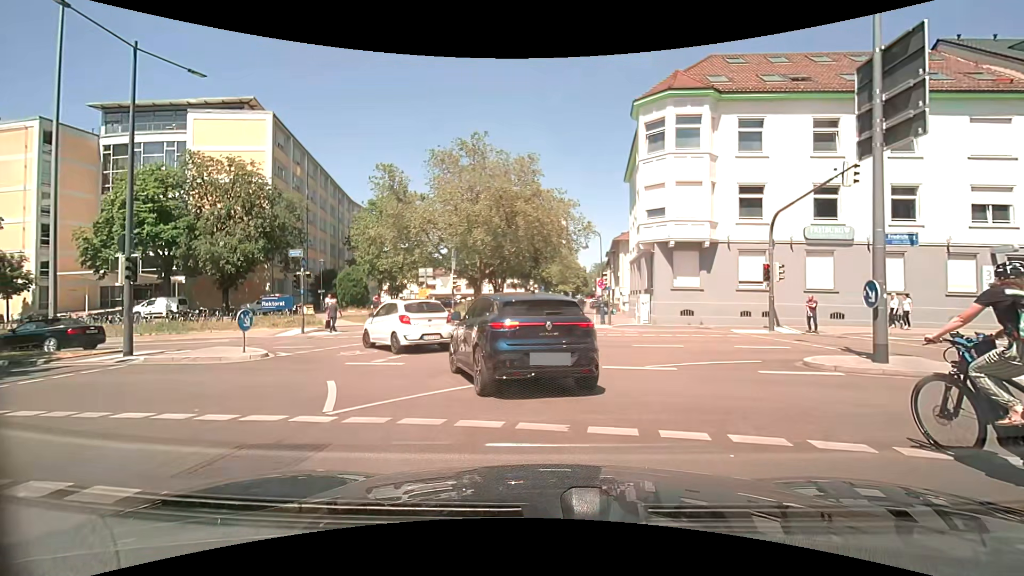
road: residential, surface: asphalt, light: Day
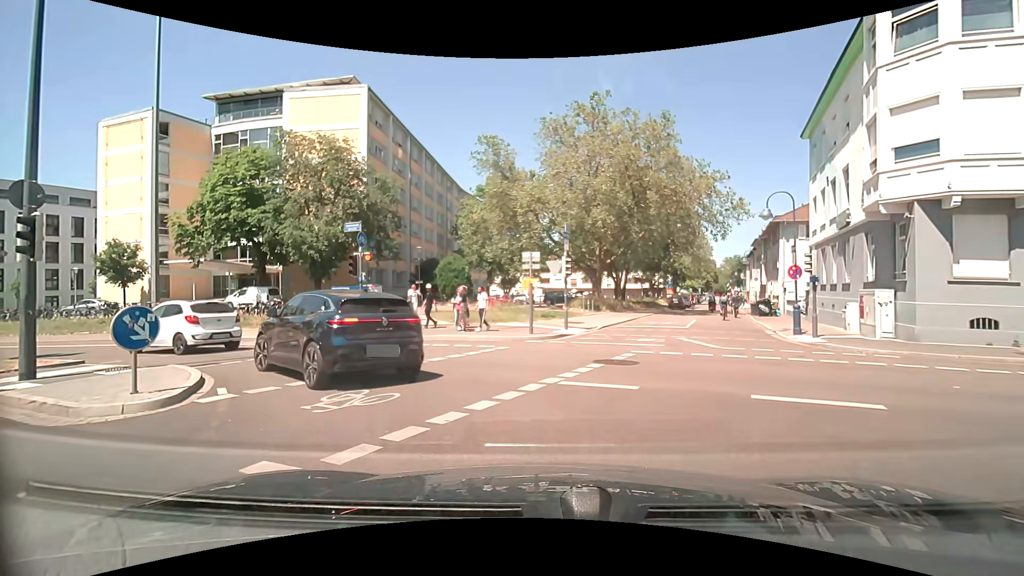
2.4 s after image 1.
(-0.9, +8.4) m; -14°
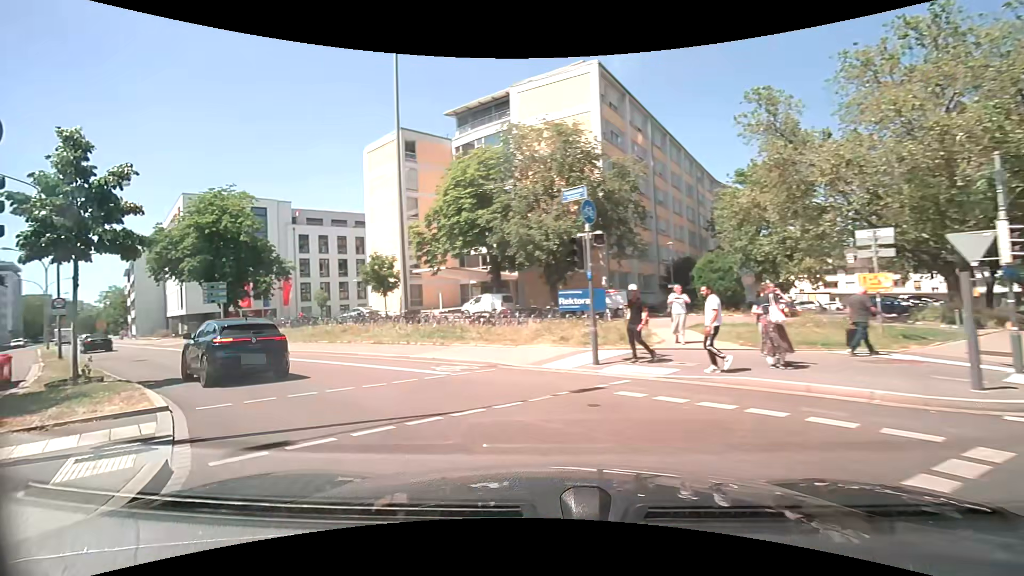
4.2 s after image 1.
(-1.5, +7.9) m; -27°
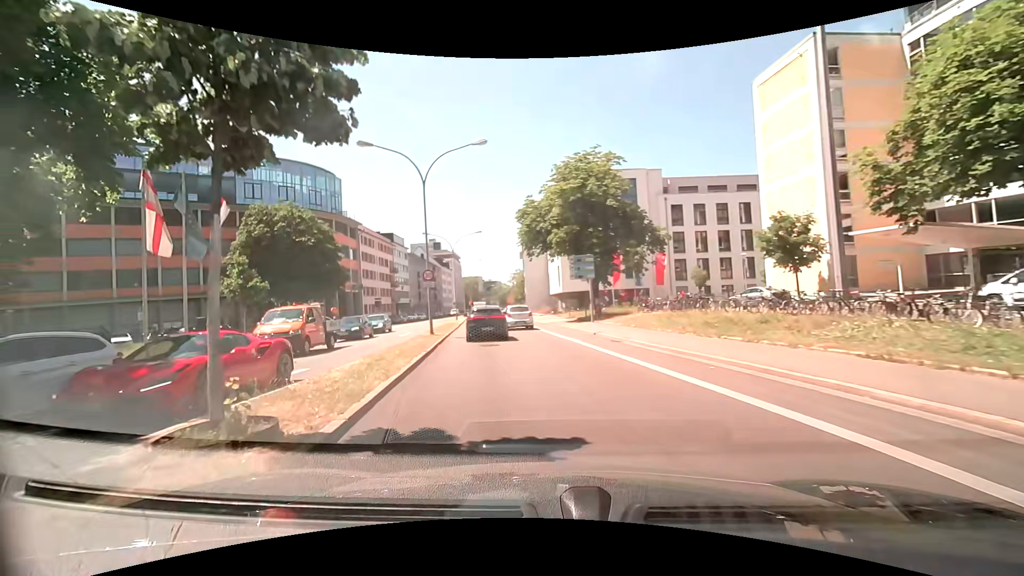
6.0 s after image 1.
(-4.5, +10.4) m; -40°
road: primary
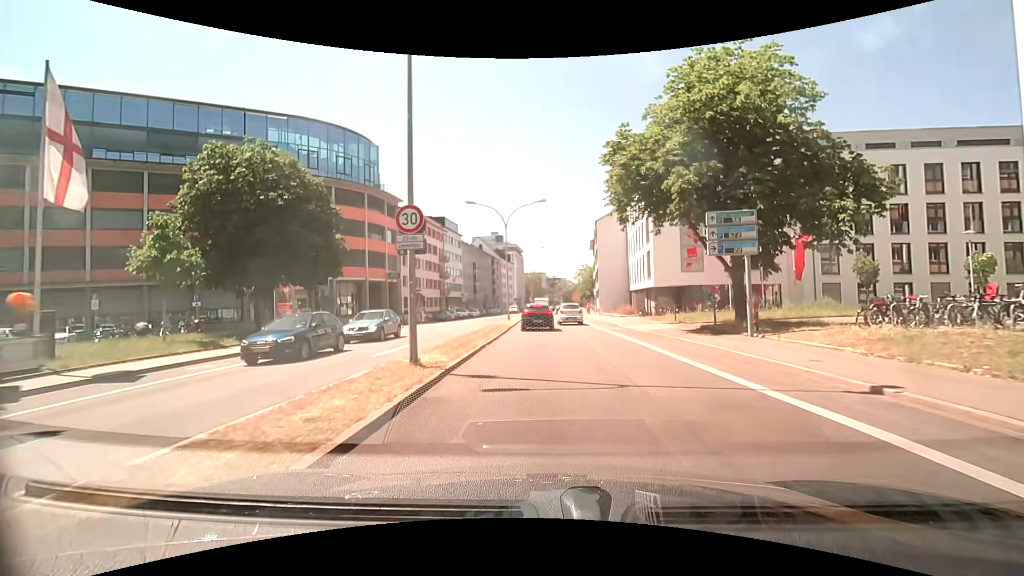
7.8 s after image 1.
(-1.4, +15.1) m; -7°
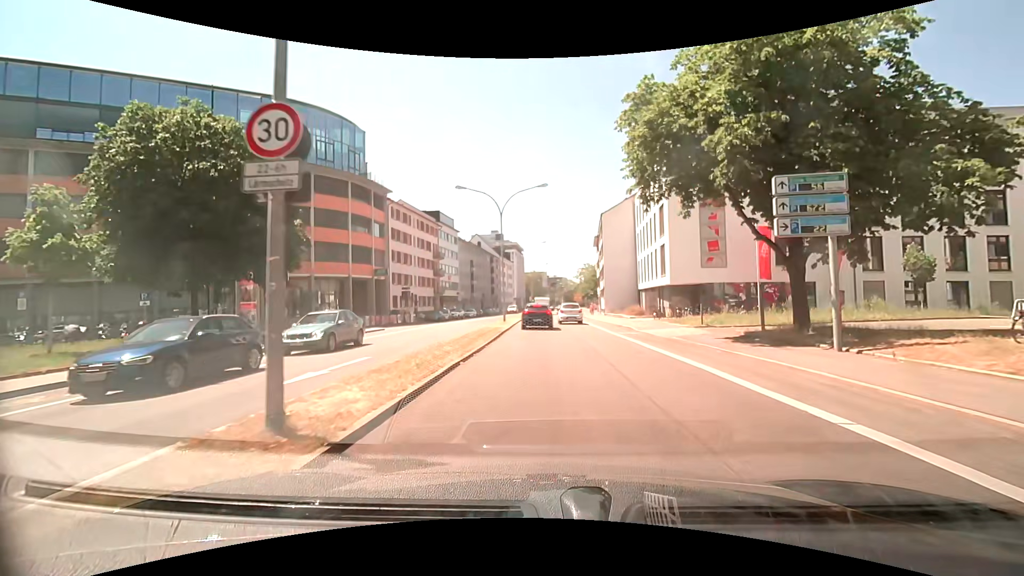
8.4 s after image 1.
(0.0, +5.2) m; 0°
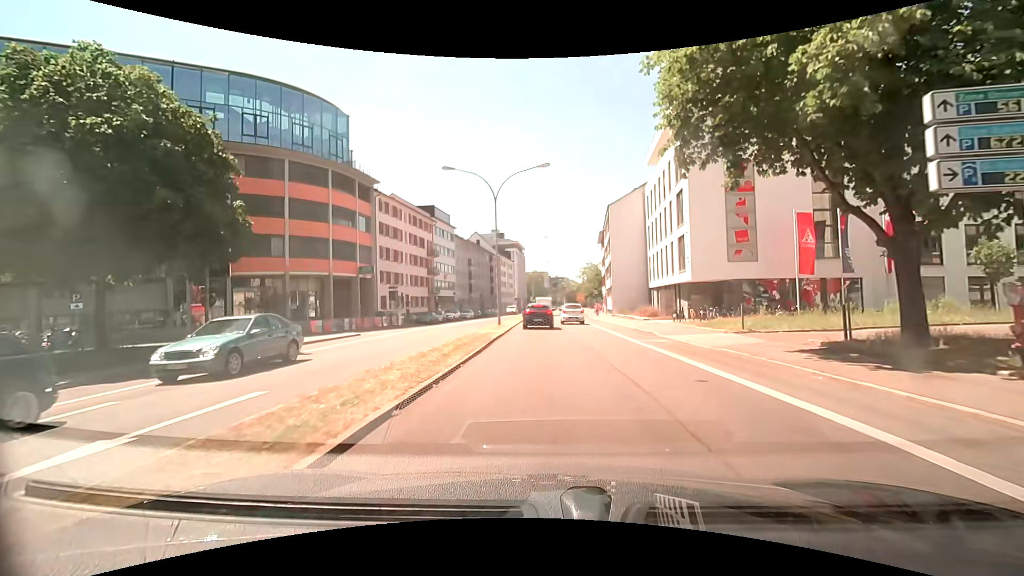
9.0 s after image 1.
(0.0, +5.2) m; -1°
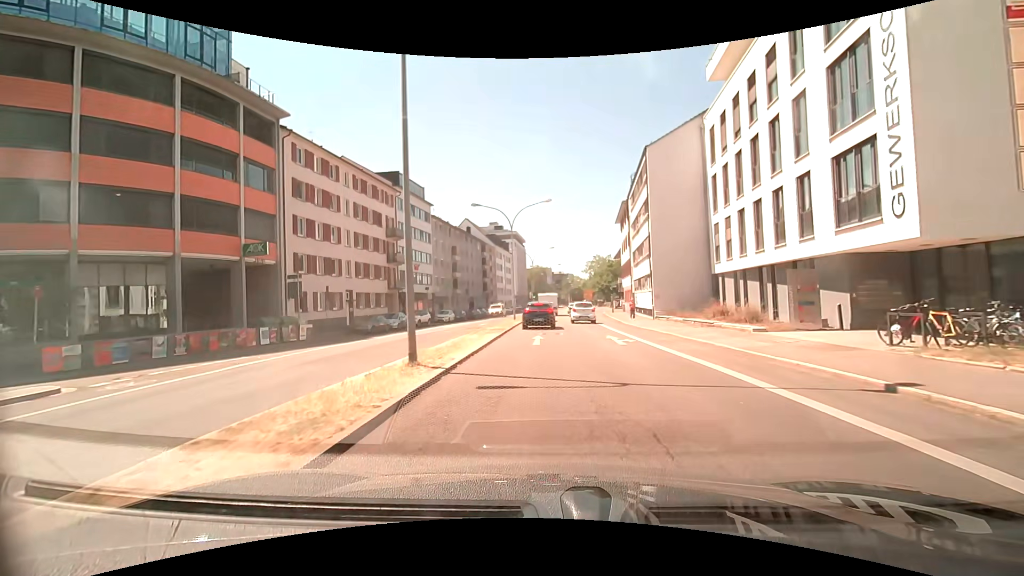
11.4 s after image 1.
(+0.2, +20.1) m; +1°
